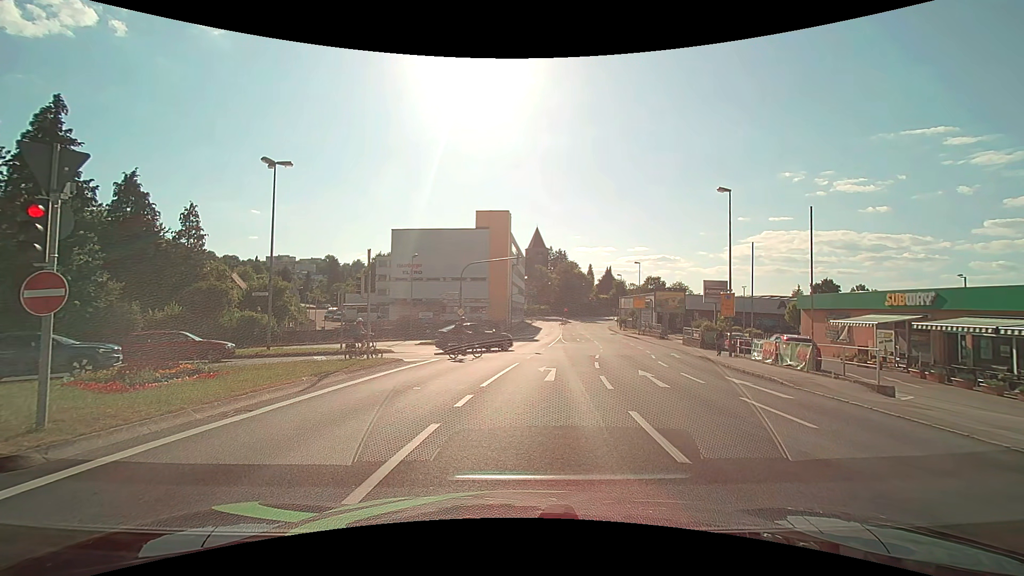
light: Day
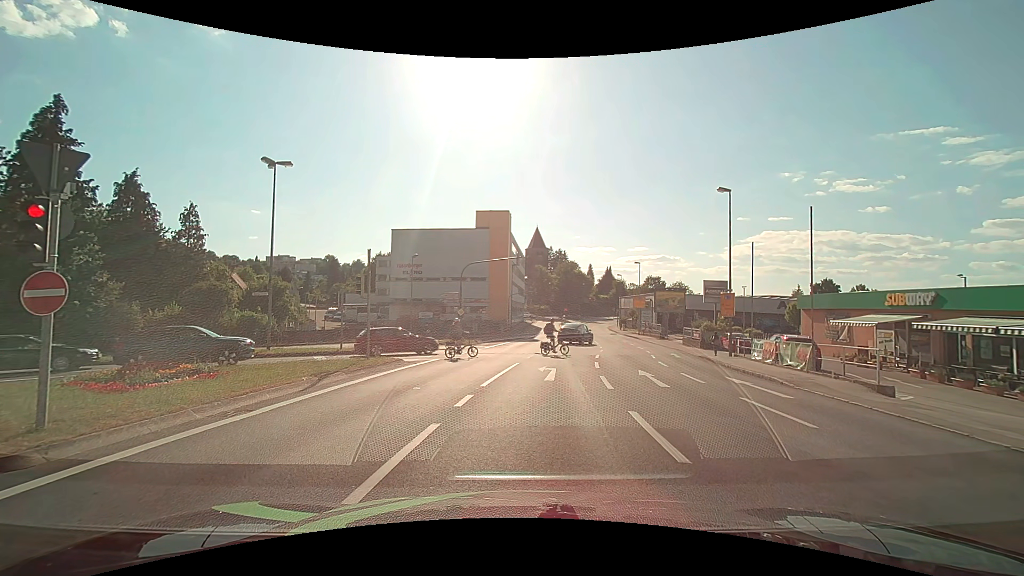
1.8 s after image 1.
(0.0, 0.0) m; 0°
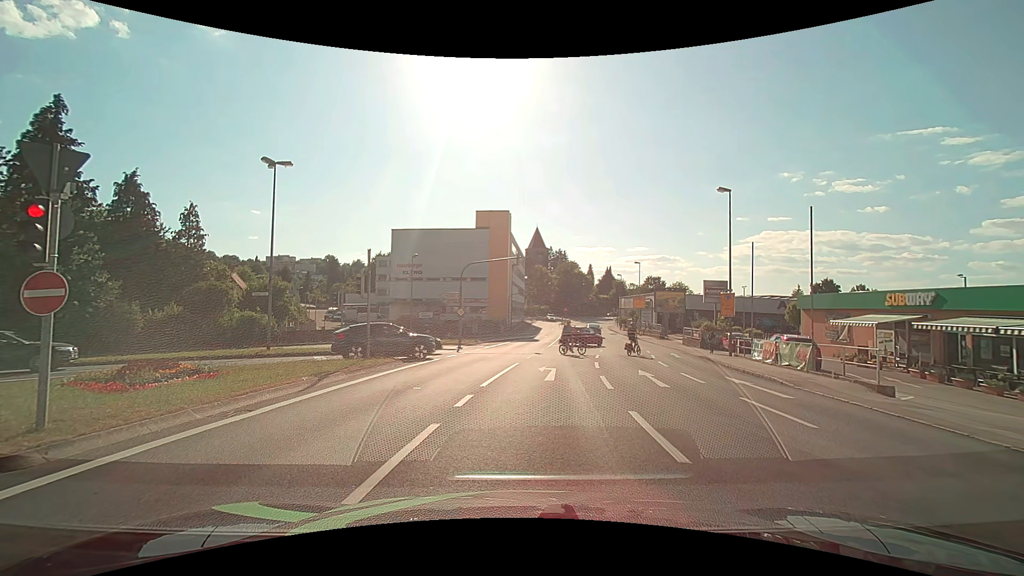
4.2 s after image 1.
(0.0, 0.0) m; 0°
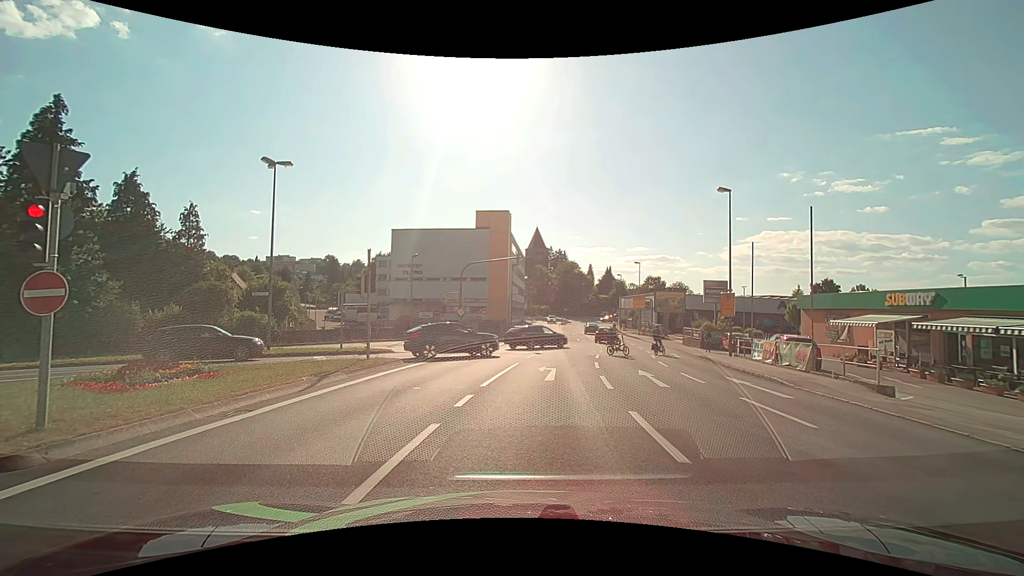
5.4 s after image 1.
(0.0, 0.0) m; 0°
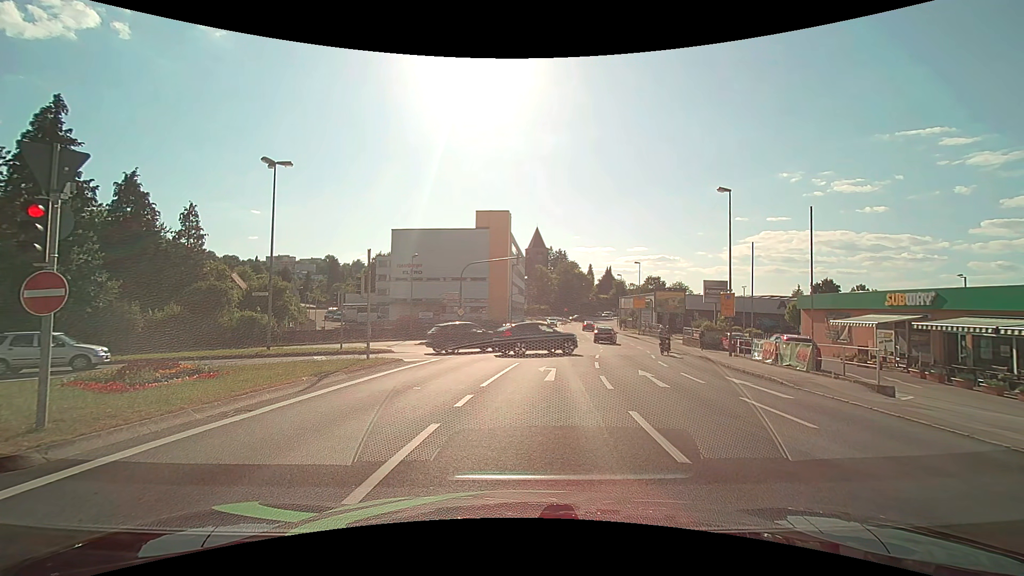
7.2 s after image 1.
(0.0, 0.0) m; 0°
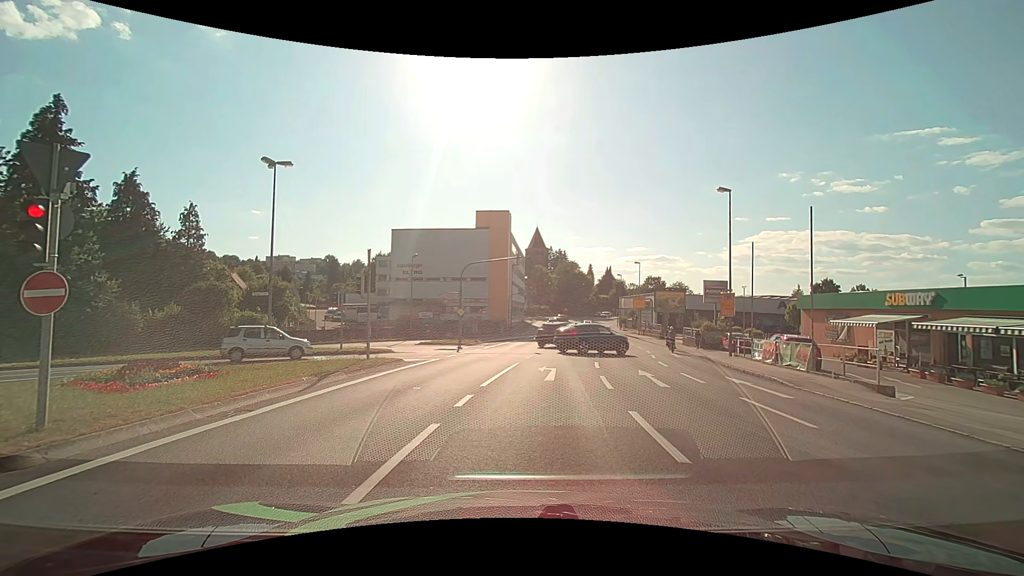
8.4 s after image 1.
(0.0, 0.0) m; 0°
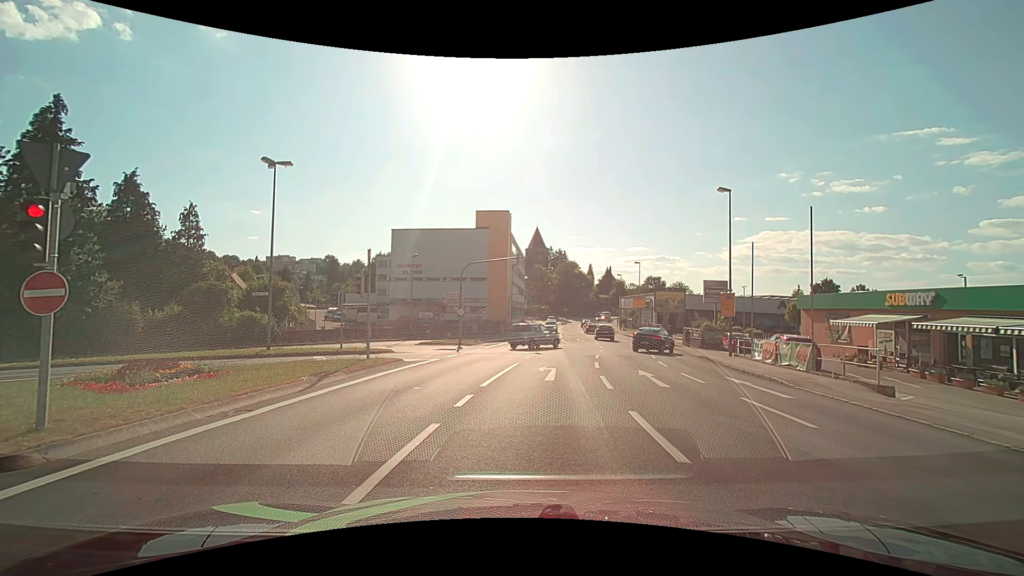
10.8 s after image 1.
(0.0, 0.0) m; 0°
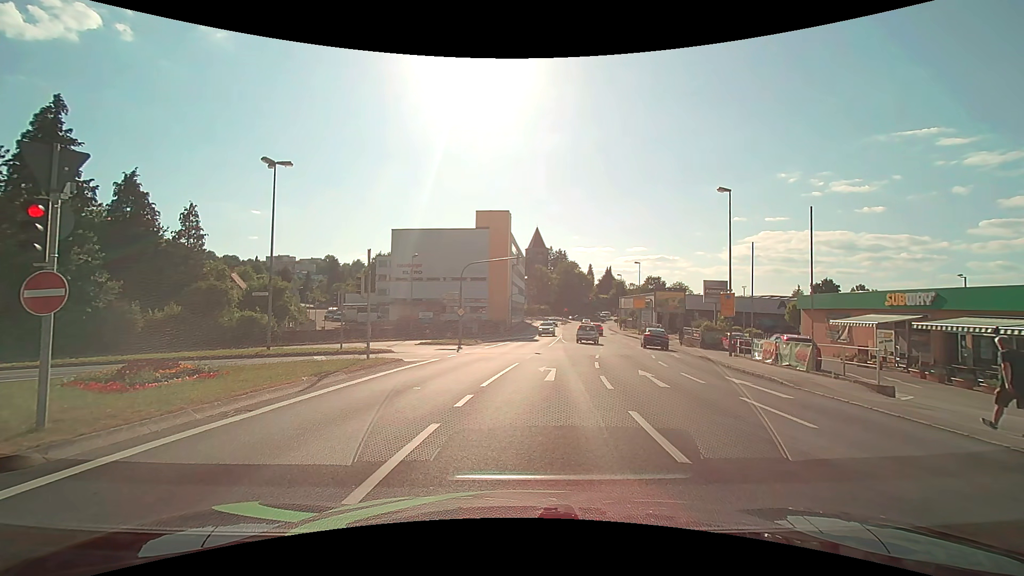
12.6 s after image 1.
(0.0, 0.0) m; 0°
